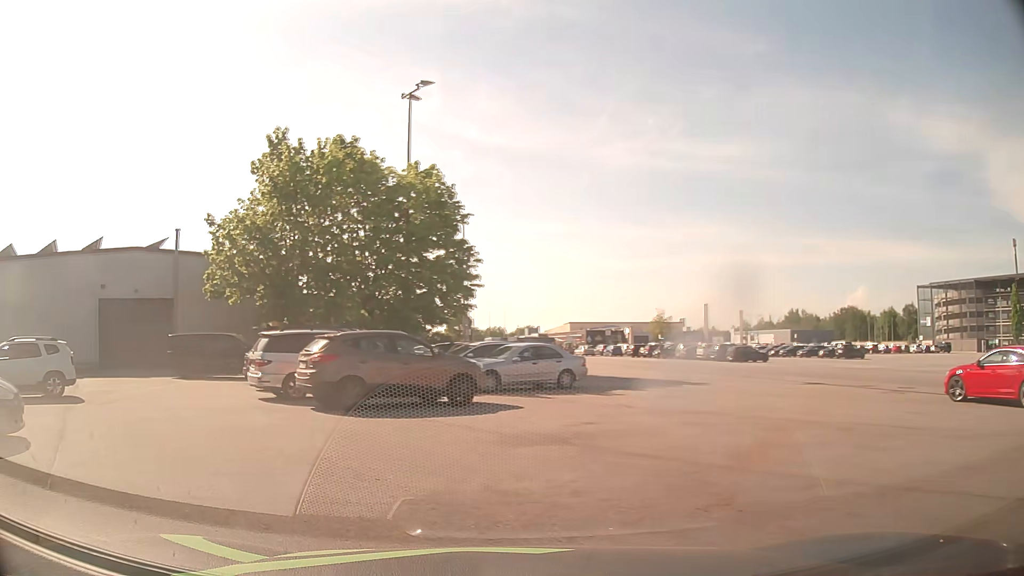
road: service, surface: asphalt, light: Day
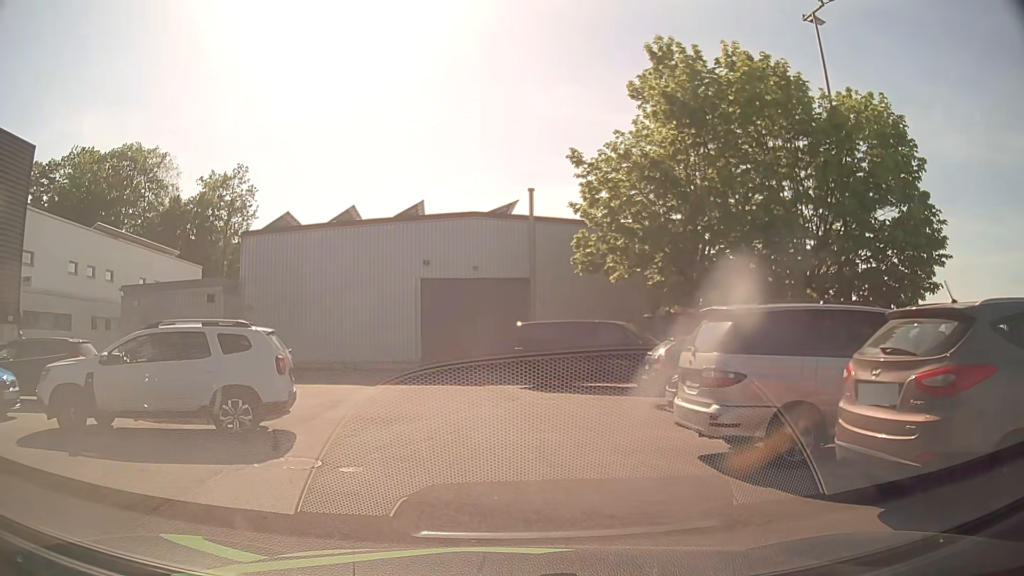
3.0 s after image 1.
(-3.6, +9.4) m; -32°
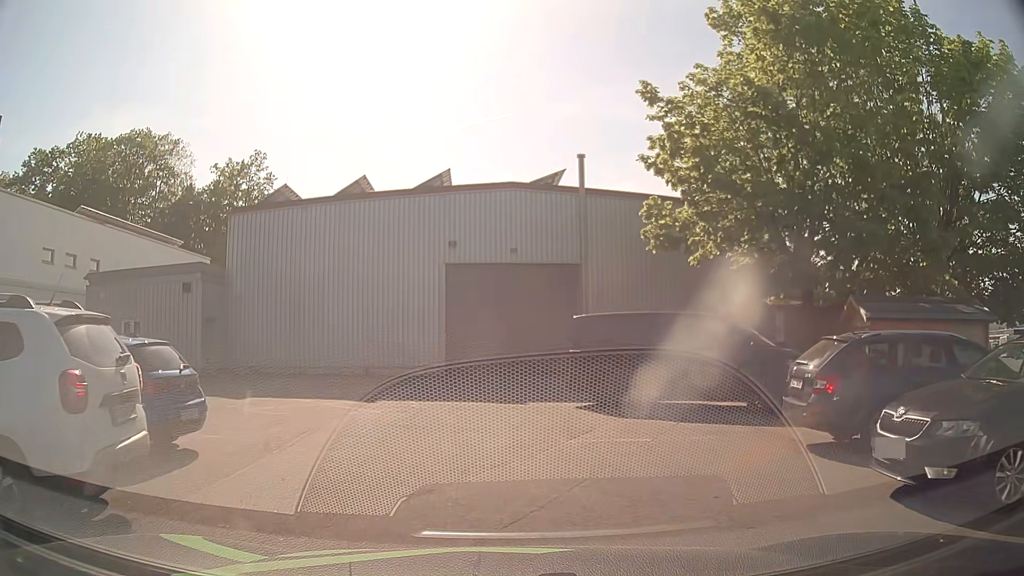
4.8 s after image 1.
(-0.2, +5.8) m; -5°
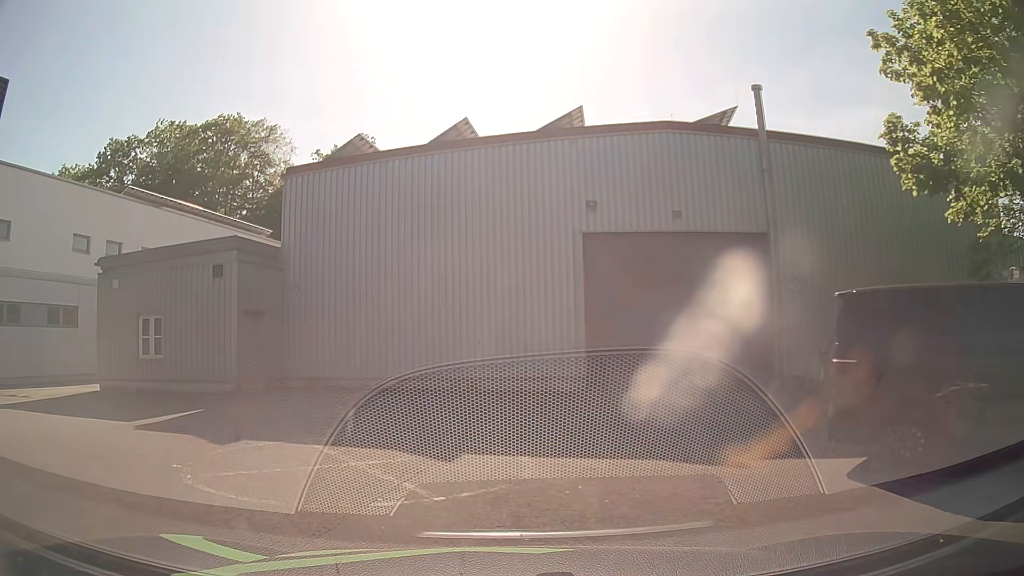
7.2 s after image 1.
(-0.1, +7.1) m; -11°
